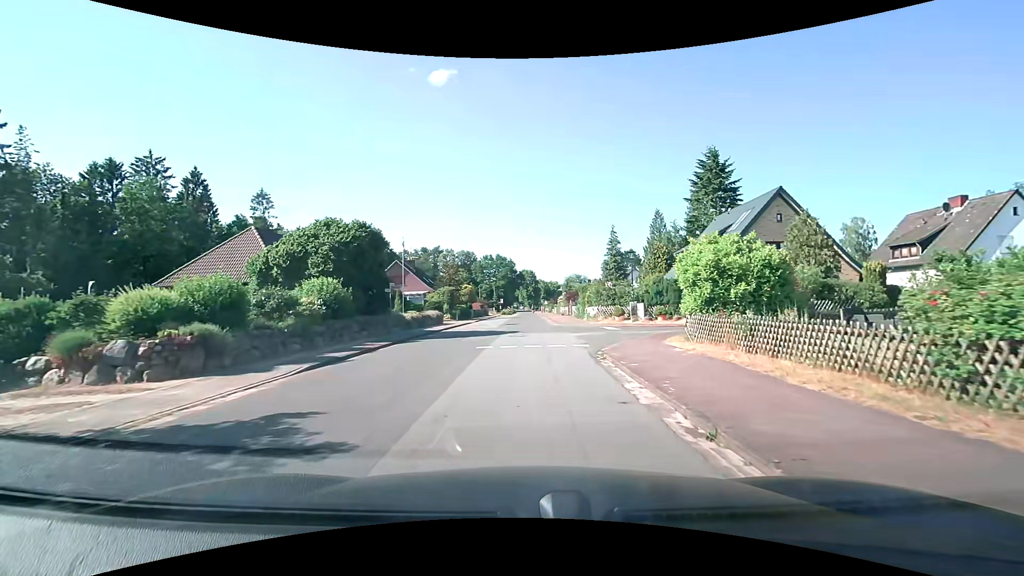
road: unclassified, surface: asphalt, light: Day
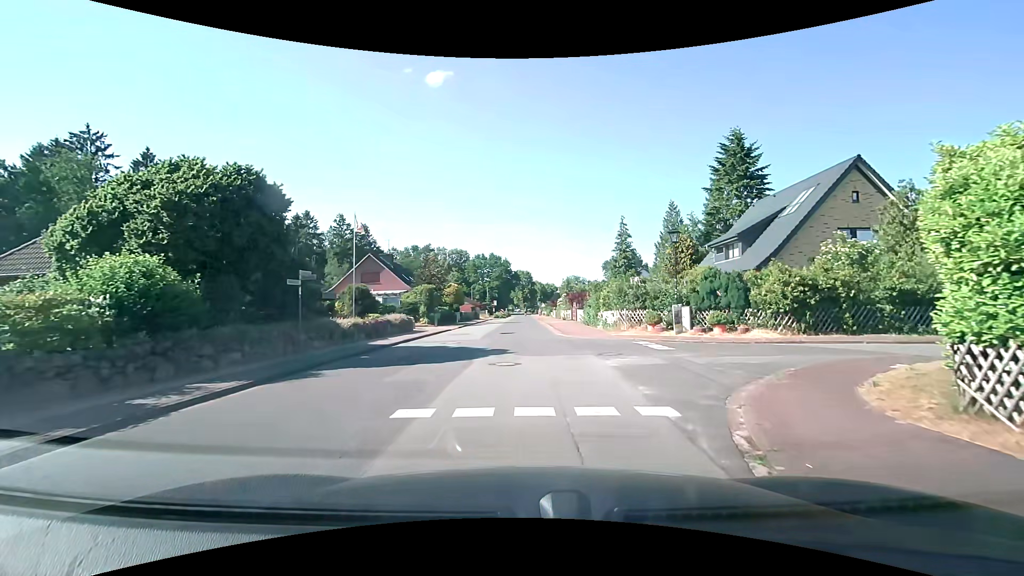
(+0.2, +9.3) m; 0°
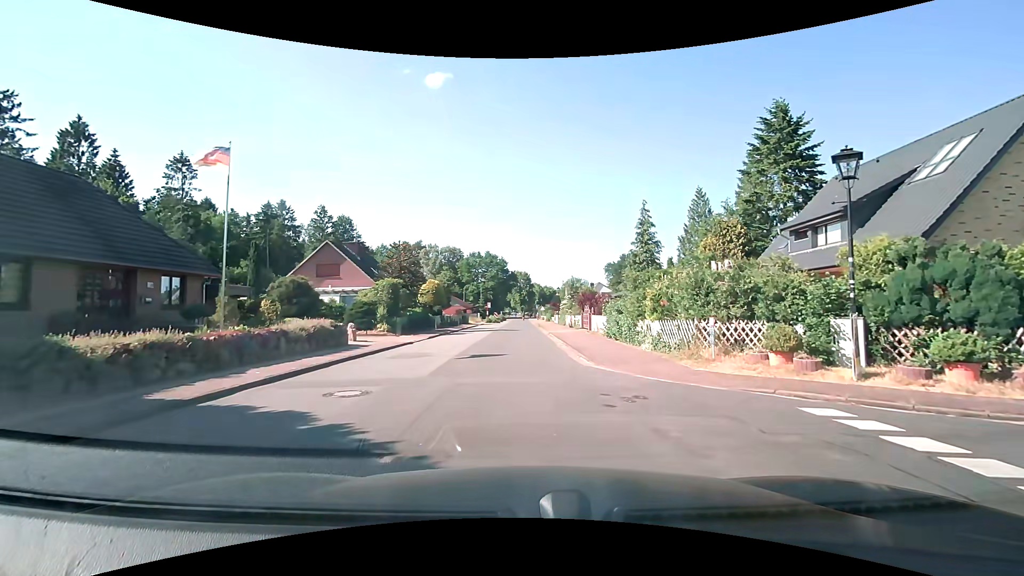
(+0.2, +11.2) m; +2°
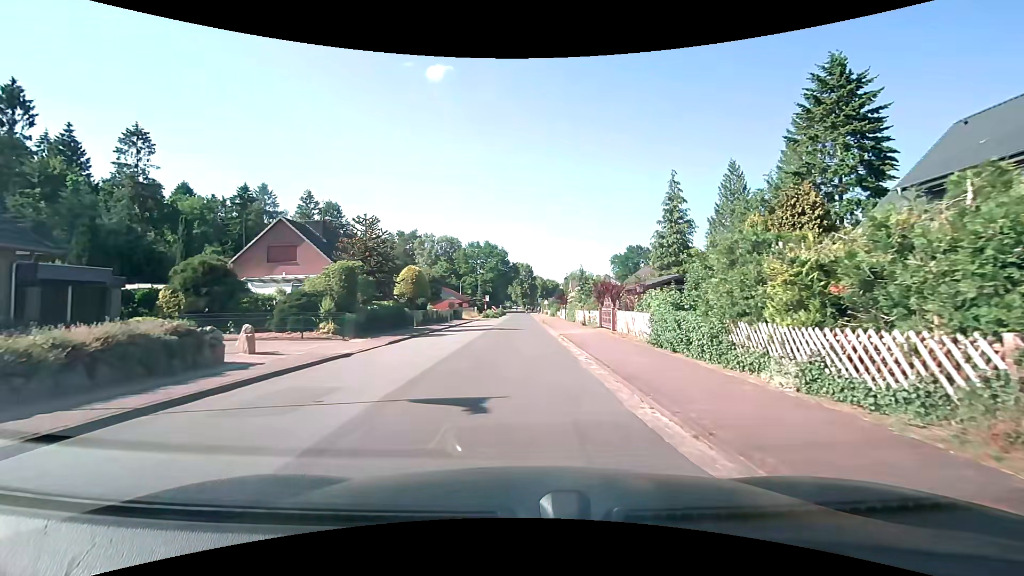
(-0.1, +8.8) m; -1°
(0, +10) (0, +20) (0, +30) (0, +40) (0, +50) (0, +60) (0, +70) (0, +80) (0, +90) (0, +100) m
